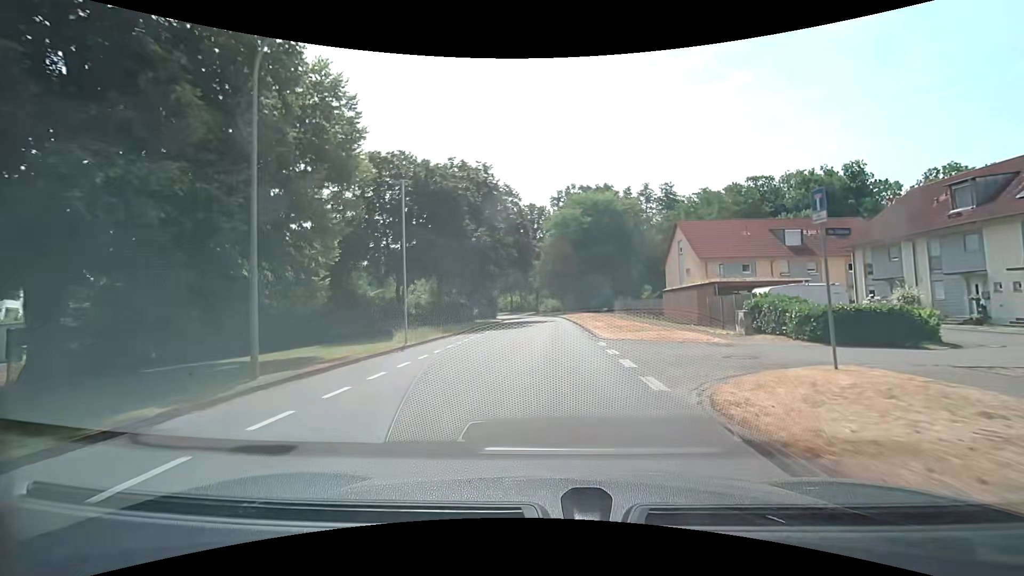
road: tertiary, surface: asphalt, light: Day
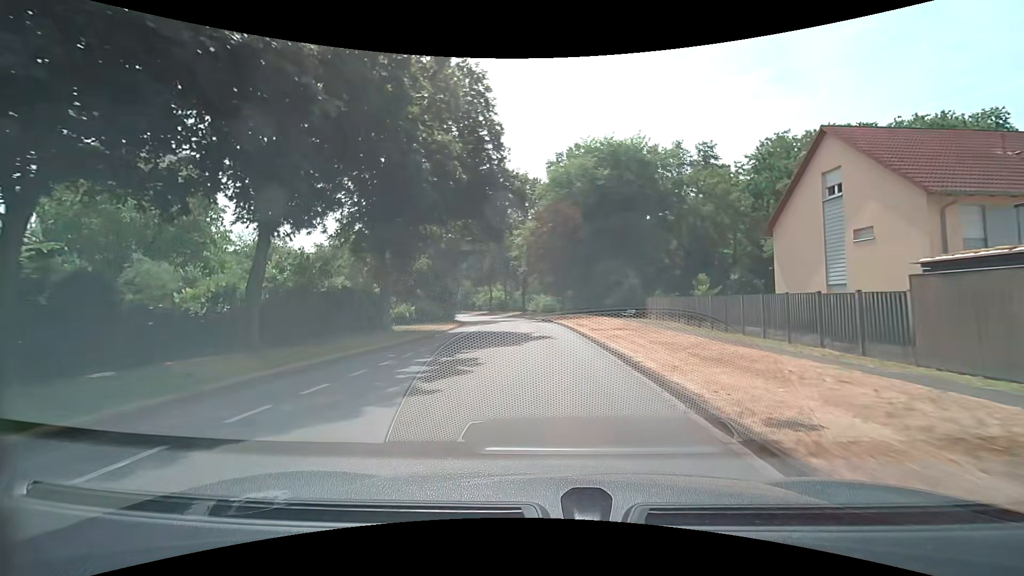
(+1.6, +28.6) m; +4°
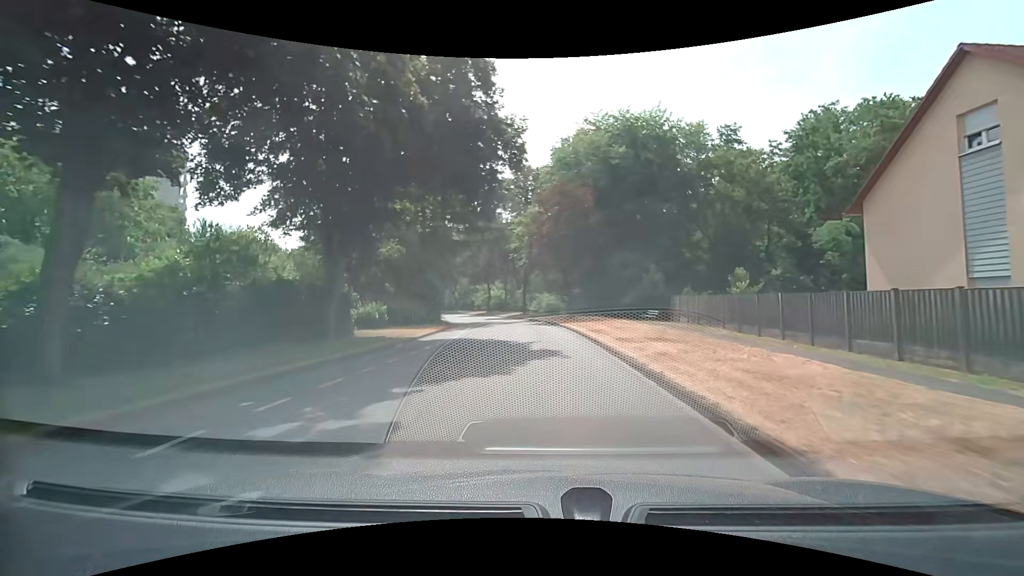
(0.0, +7.6) m; 0°
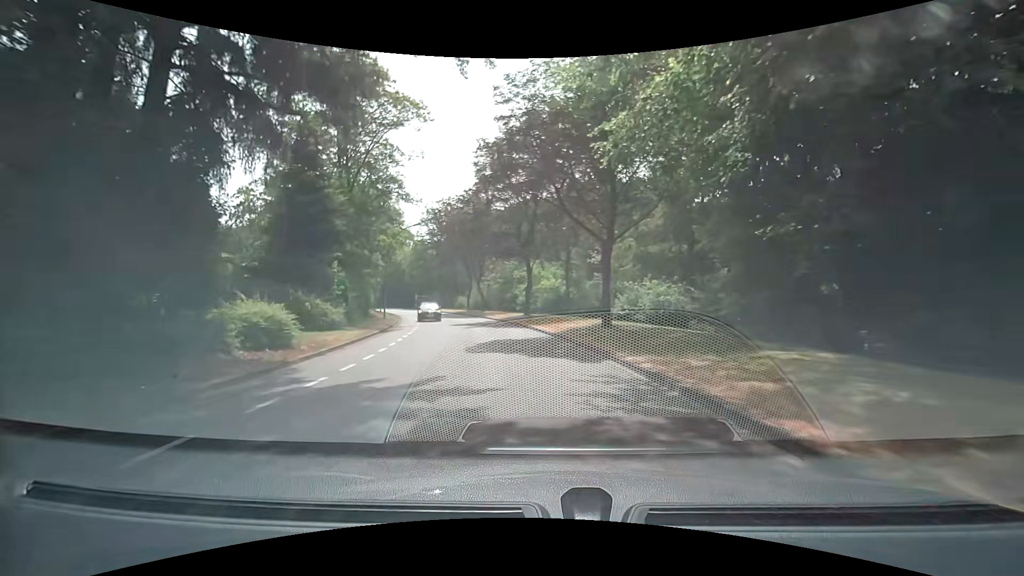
(-1.5, +37.9) m; -7°
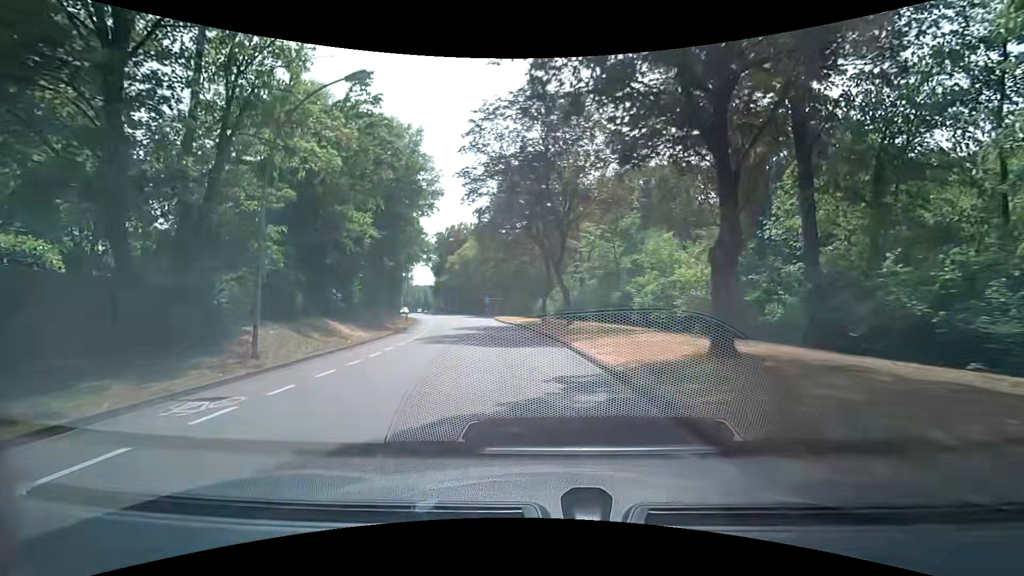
(-2.7, +27.6) m; -11°
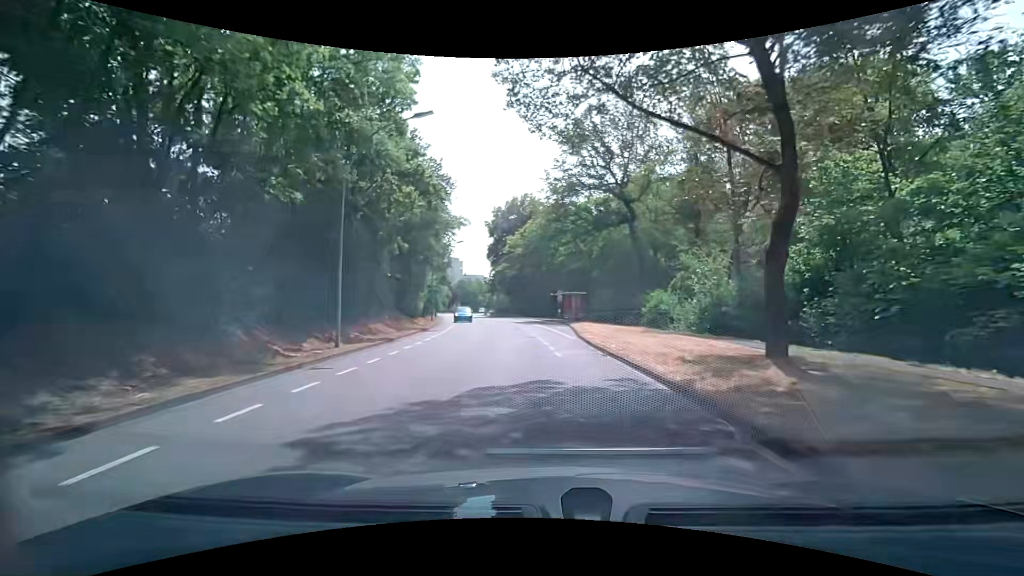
(-2.3, +27.4) m; -9°
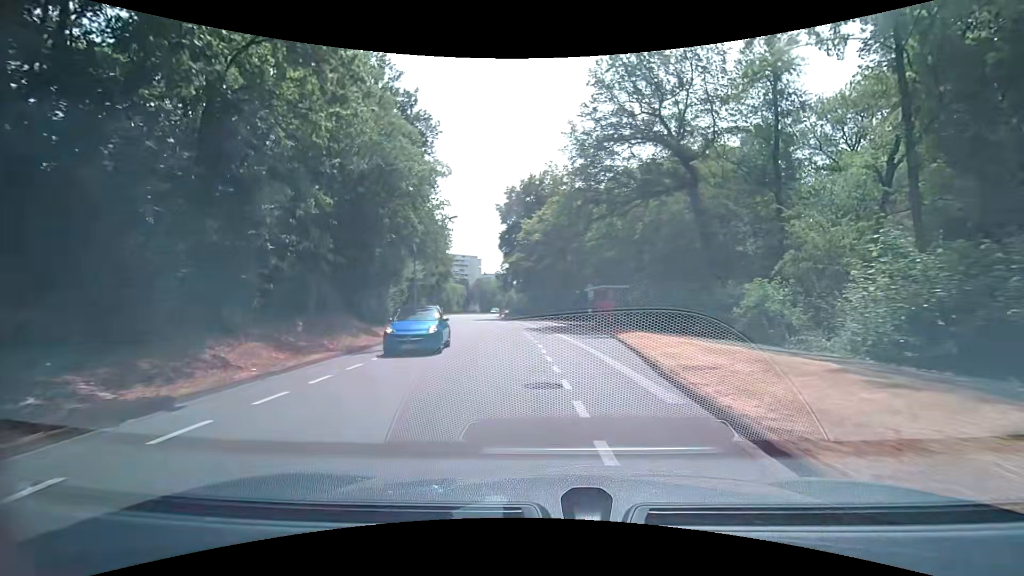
(-0.1, +13.4) m; -2°
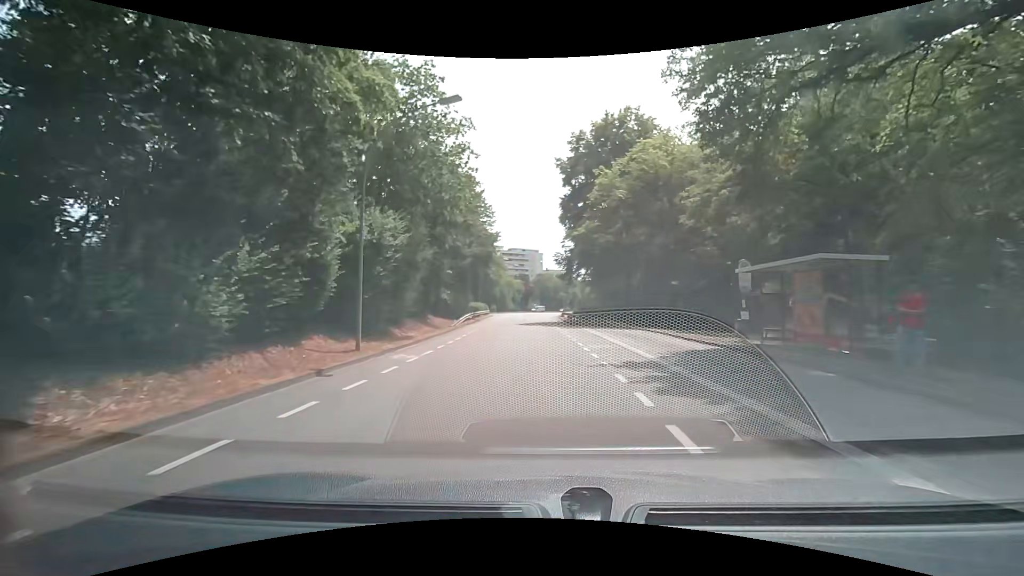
(-1.4, +19.9) m; -7°
(0, +10) (-1, +20) (-1, +30) (-2, +40) (-2, +50) (-2, +60) (-3, +70) (-3, +80) (-3, +90) (-2, +100) m
